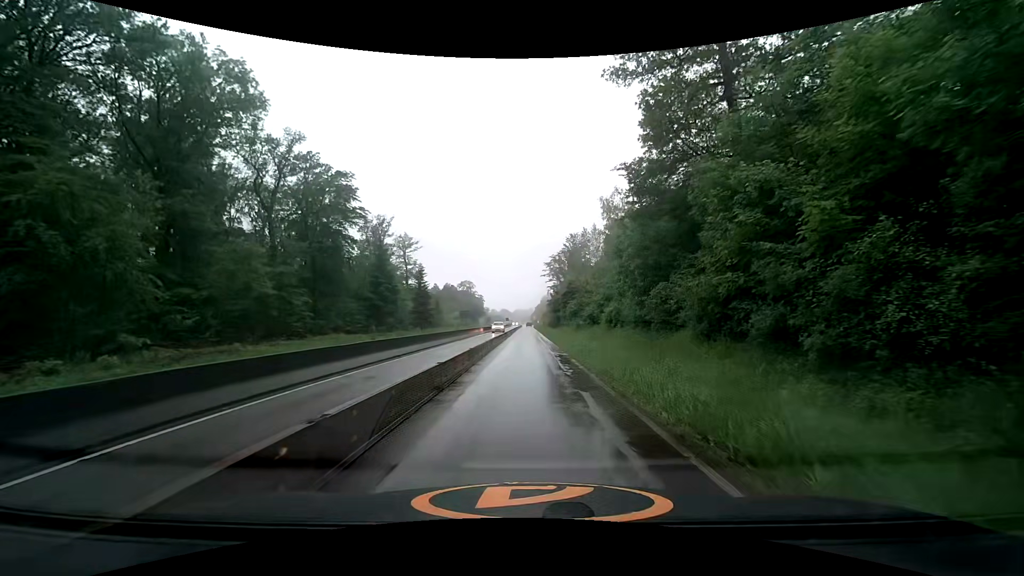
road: trunk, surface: asphalt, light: Day
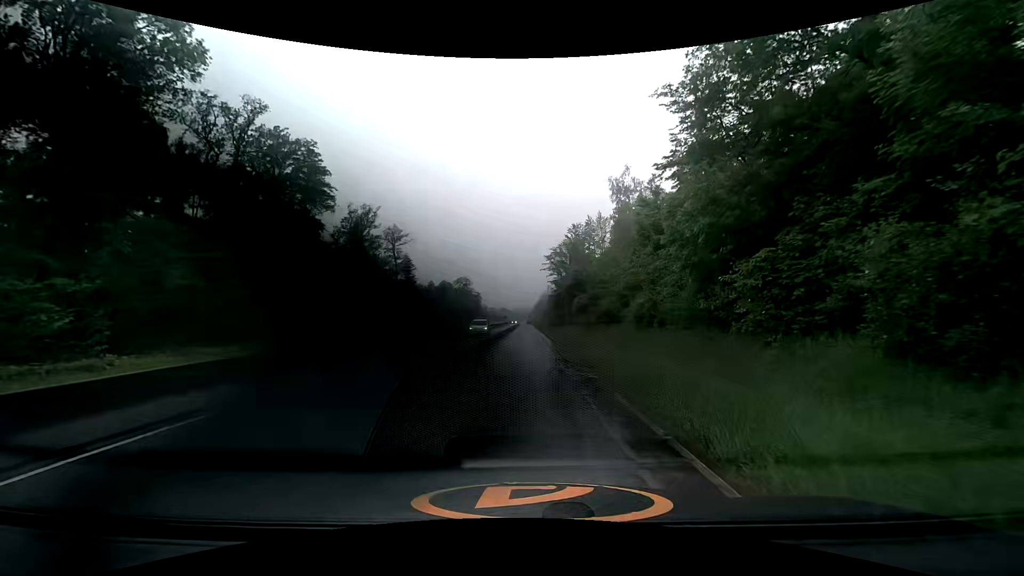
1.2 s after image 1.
(0.0, +9.0) m; +1°
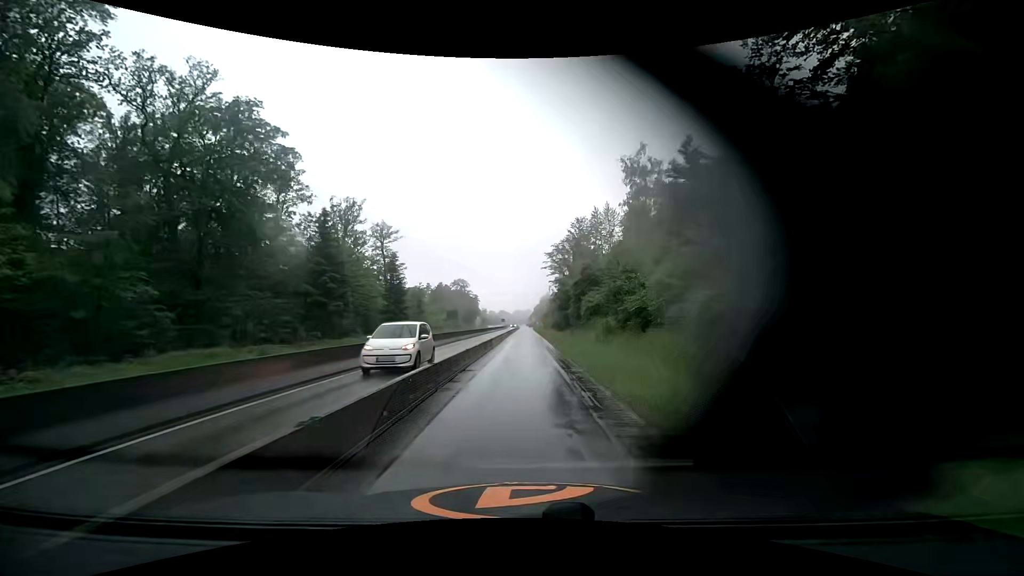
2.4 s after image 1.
(-0.1, +9.0) m; -1°
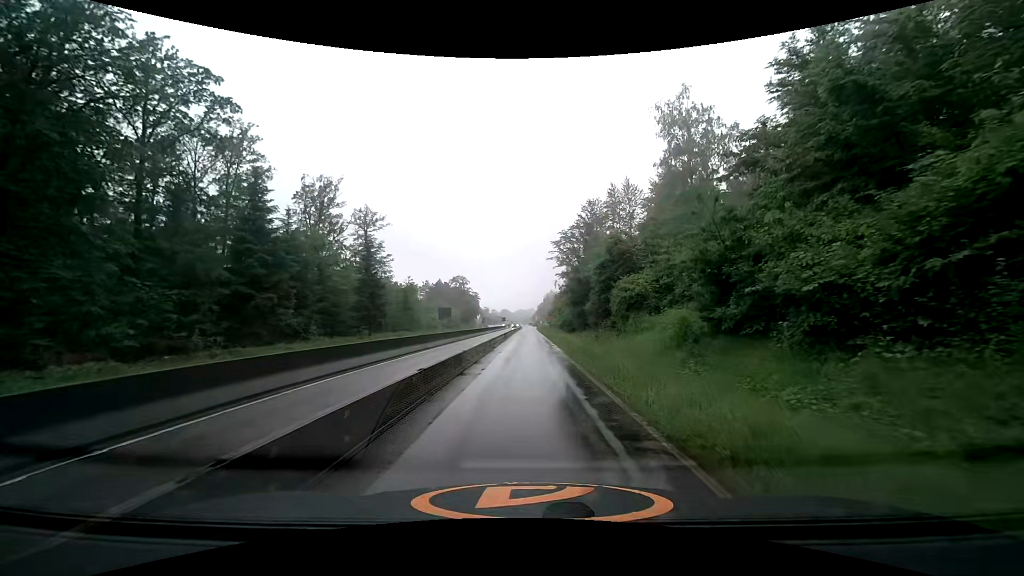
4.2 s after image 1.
(0.0, +13.4) m; +1°
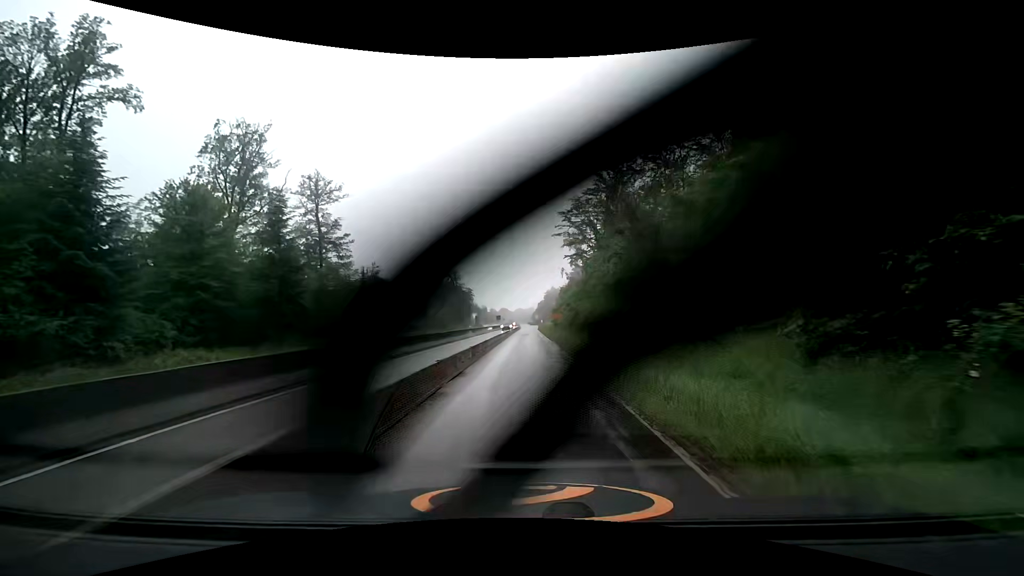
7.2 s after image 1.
(-0.2, +22.3) m; 0°
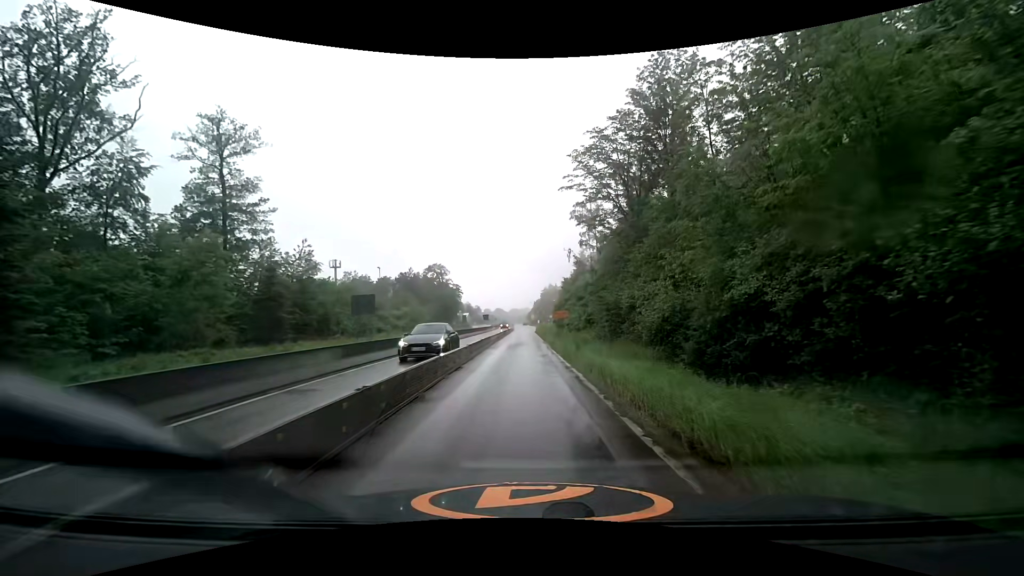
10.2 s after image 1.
(-0.2, +22.3) m; -1°
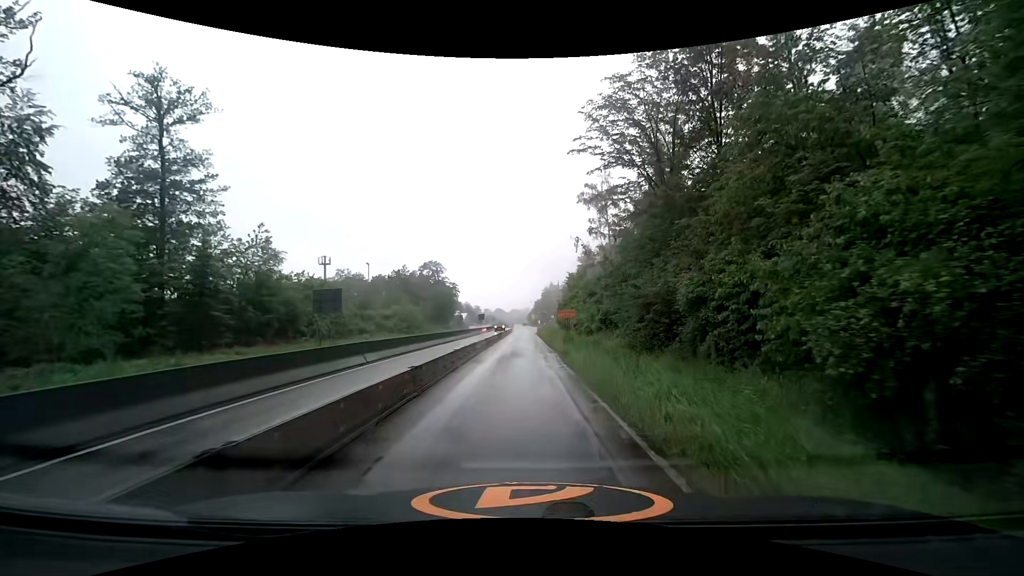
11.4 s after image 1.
(+0.1, +8.9) m; 0°
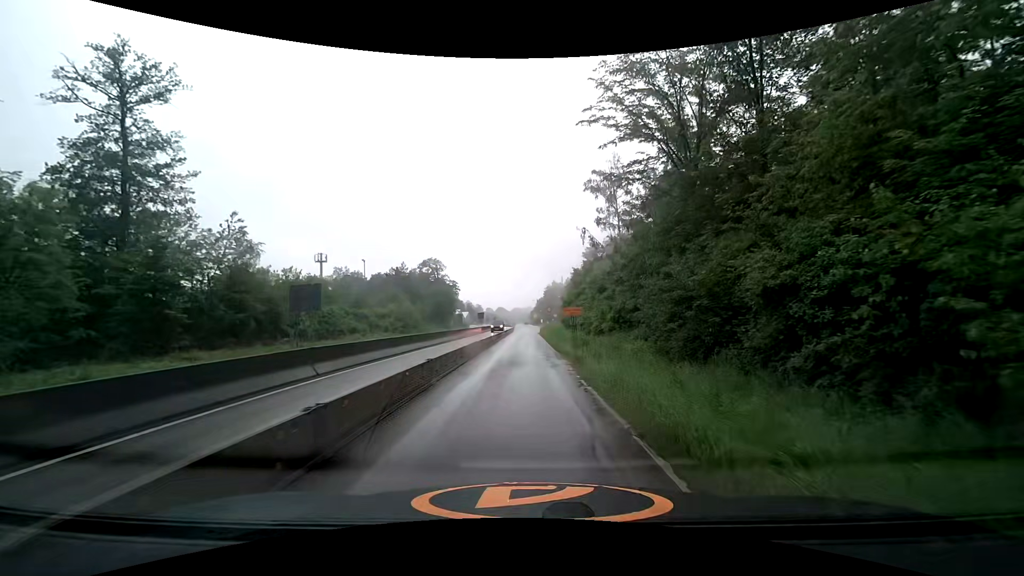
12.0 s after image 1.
(0.0, +4.5) m; 0°
